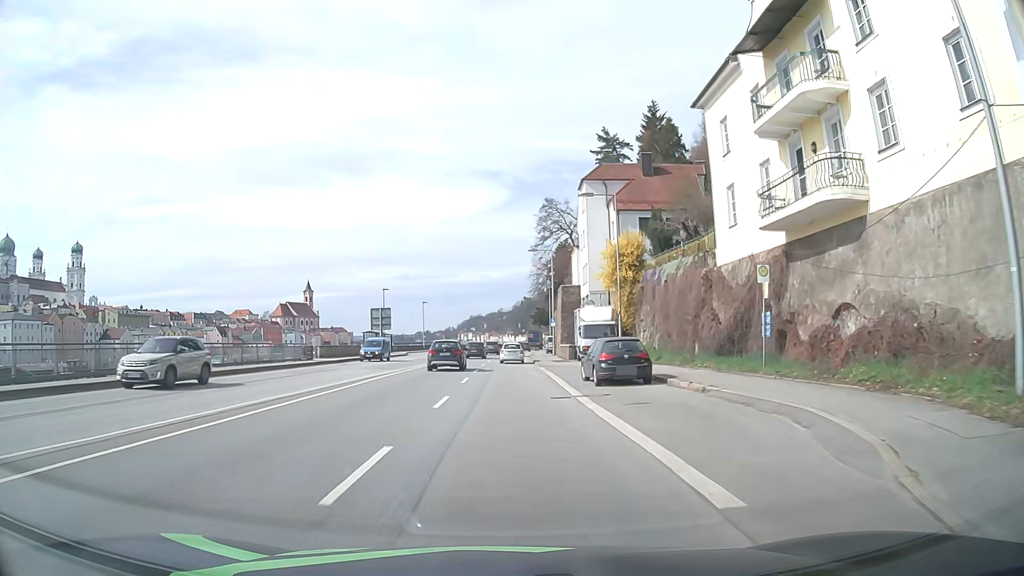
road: primary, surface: asphalt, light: Day
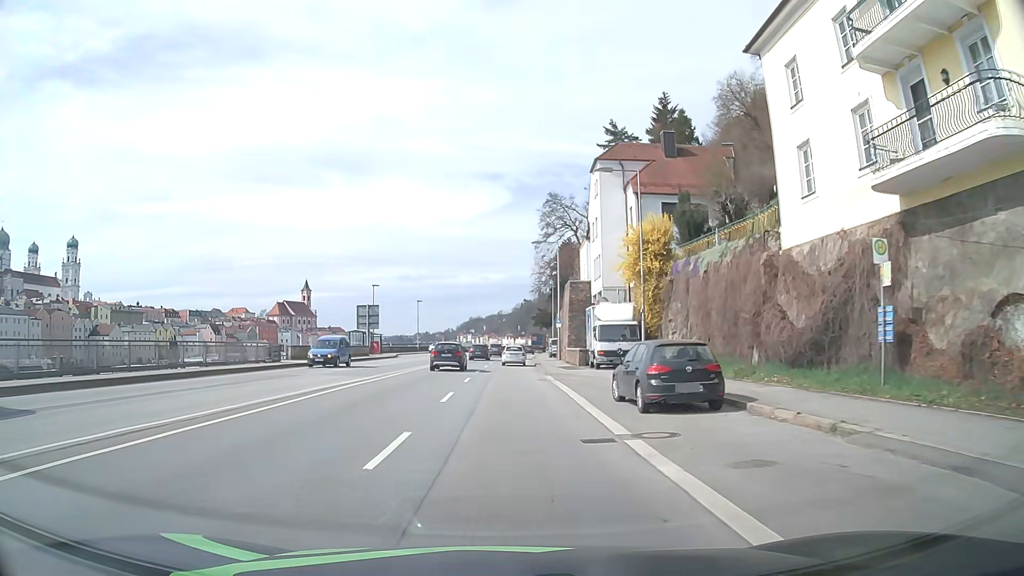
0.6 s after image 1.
(+0.1, +7.0) m; +1°
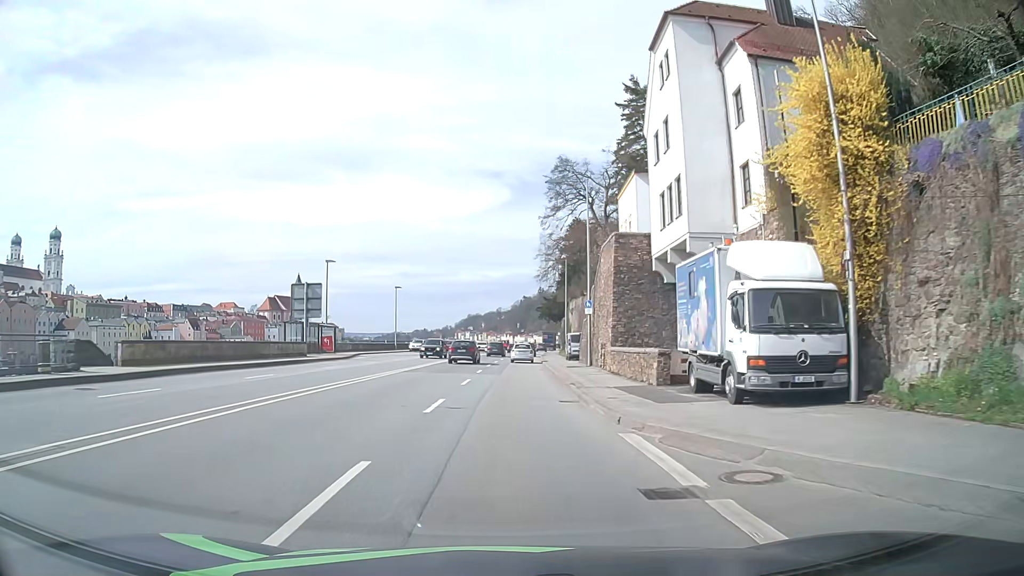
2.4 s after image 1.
(0.0, +21.3) m; 0°
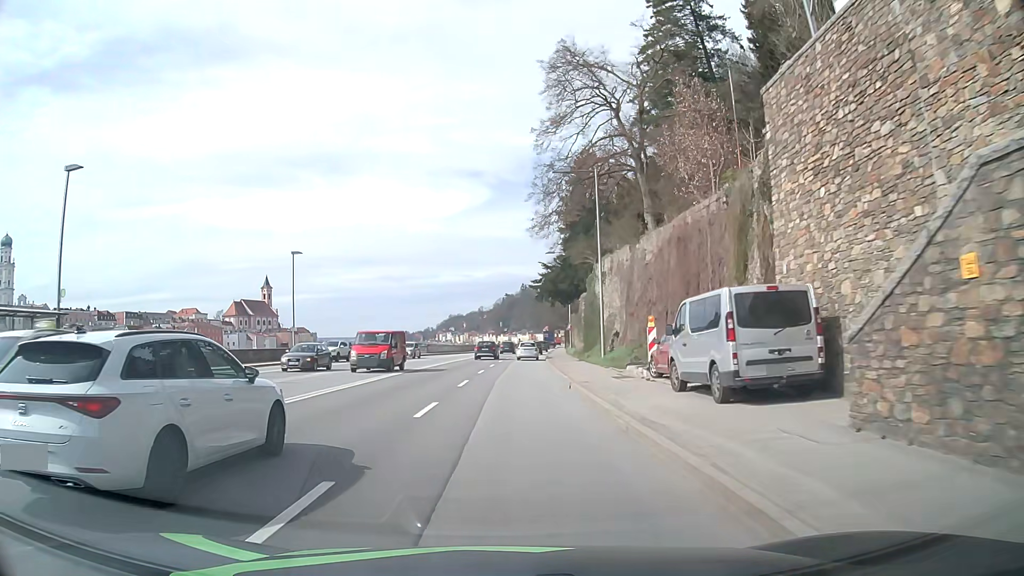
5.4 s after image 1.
(+0.6, +37.3) m; +1°
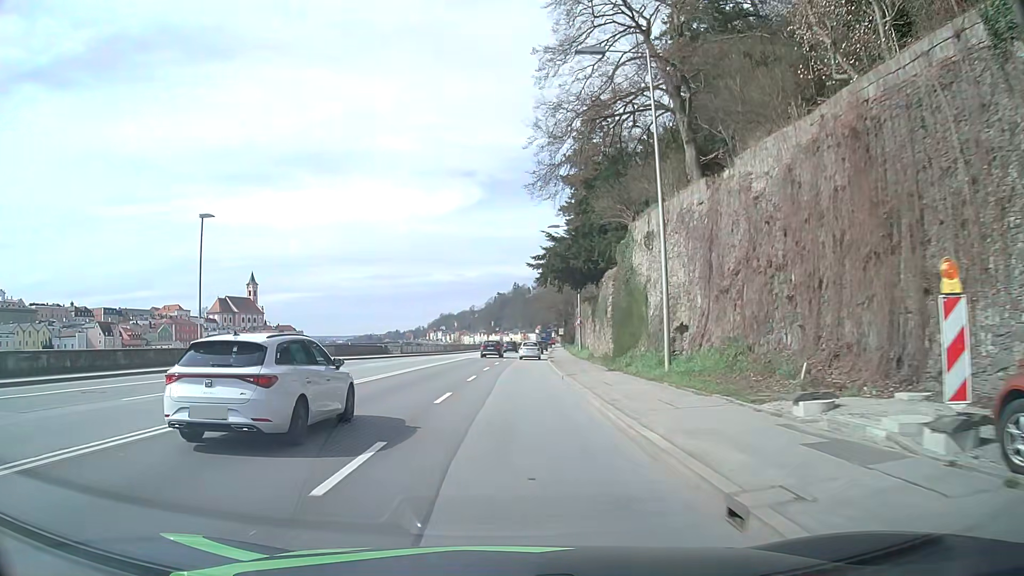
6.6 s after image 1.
(+0.2, +15.5) m; +1°
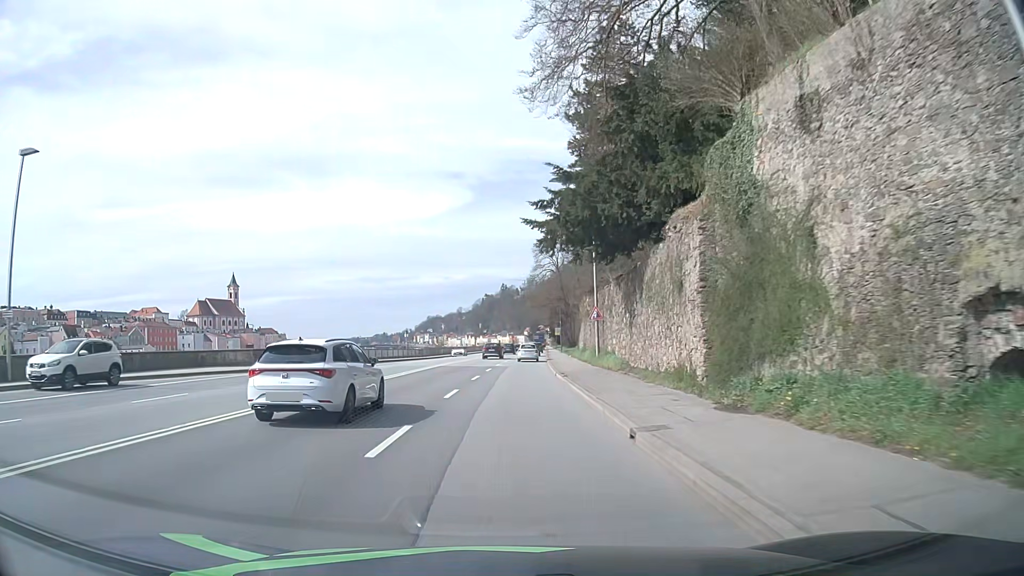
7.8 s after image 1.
(+0.2, +15.8) m; +1°
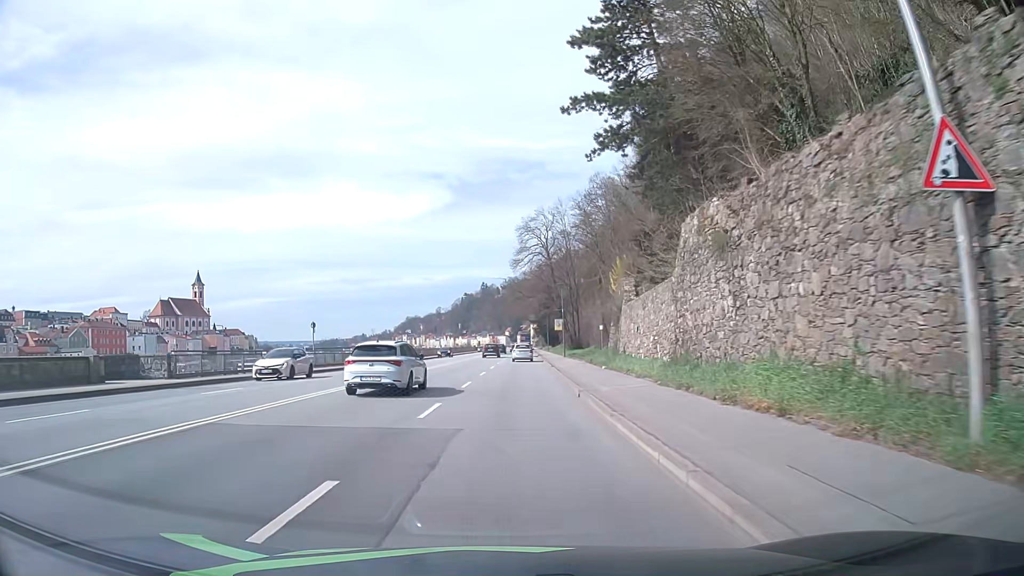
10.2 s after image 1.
(+0.7, +31.4) m; +2°
(0, +10) (0, +20) (0, +30) (+1, +40) (+1, +50) (+1, +60) (+2, +70) (+2, +80) (+3, +90) (+3, +100) m
